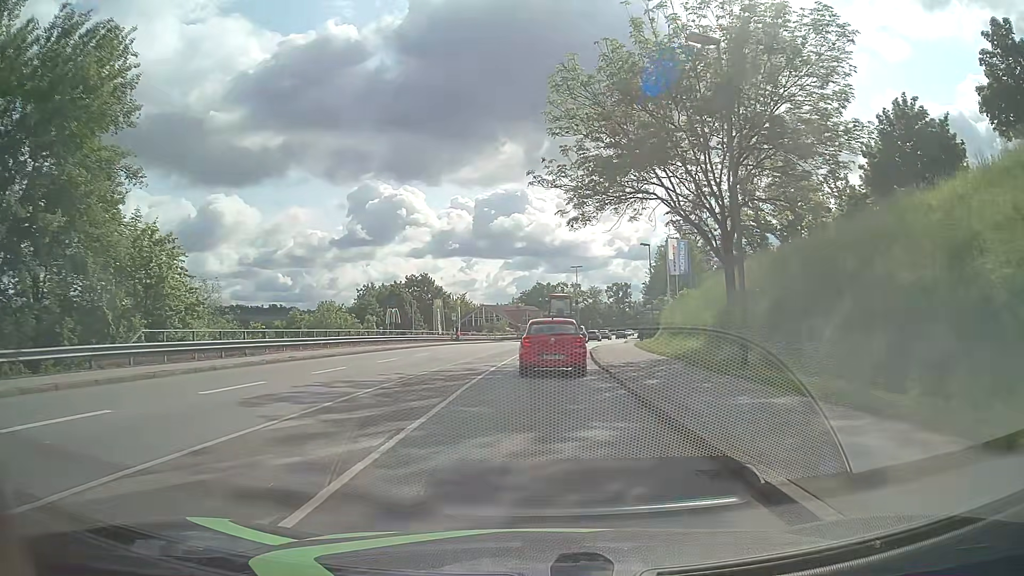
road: tertiary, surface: asphalt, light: Day
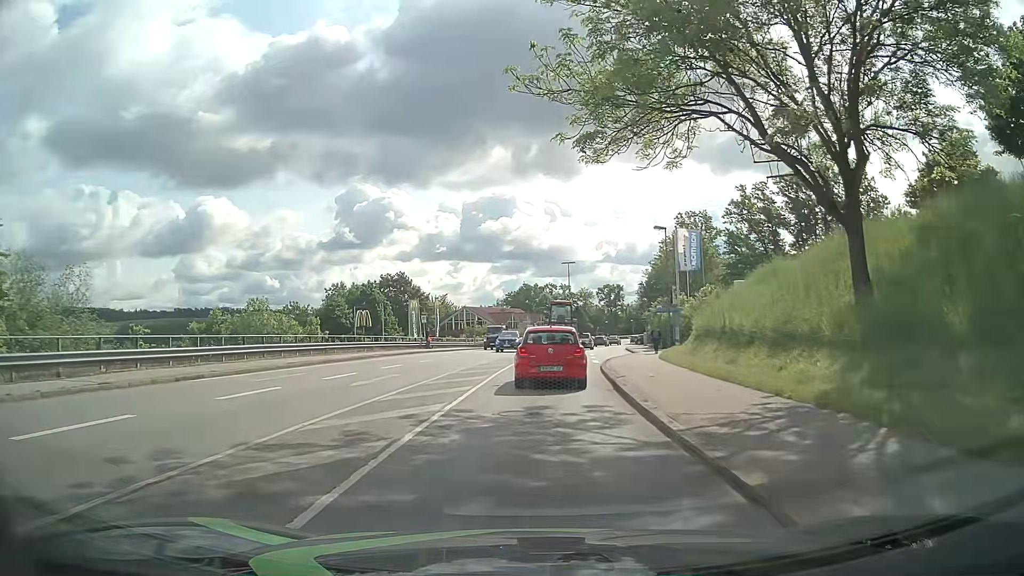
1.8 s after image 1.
(+0.1, +11.7) m; +2°
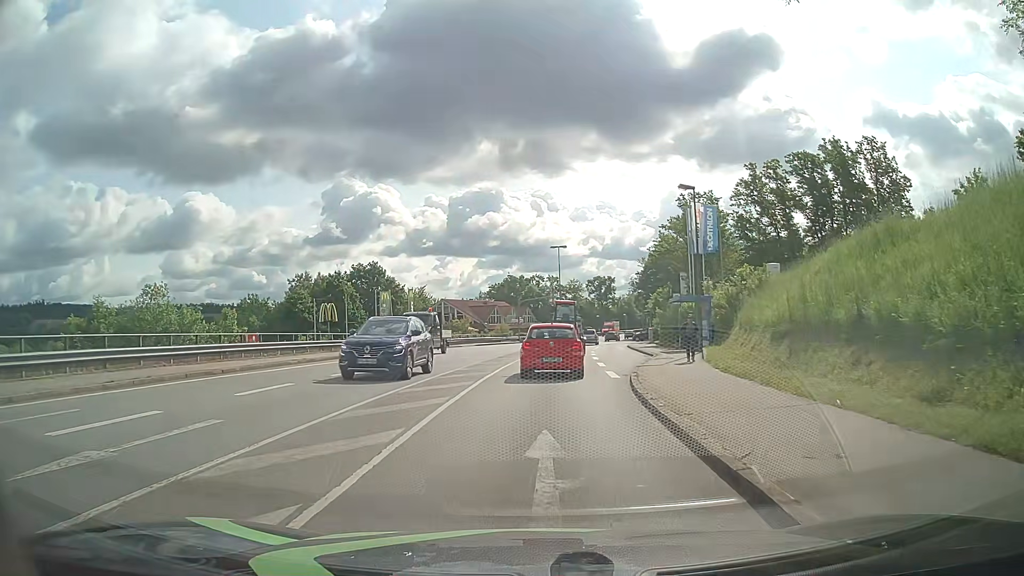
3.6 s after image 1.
(0.0, +11.5) m; +1°
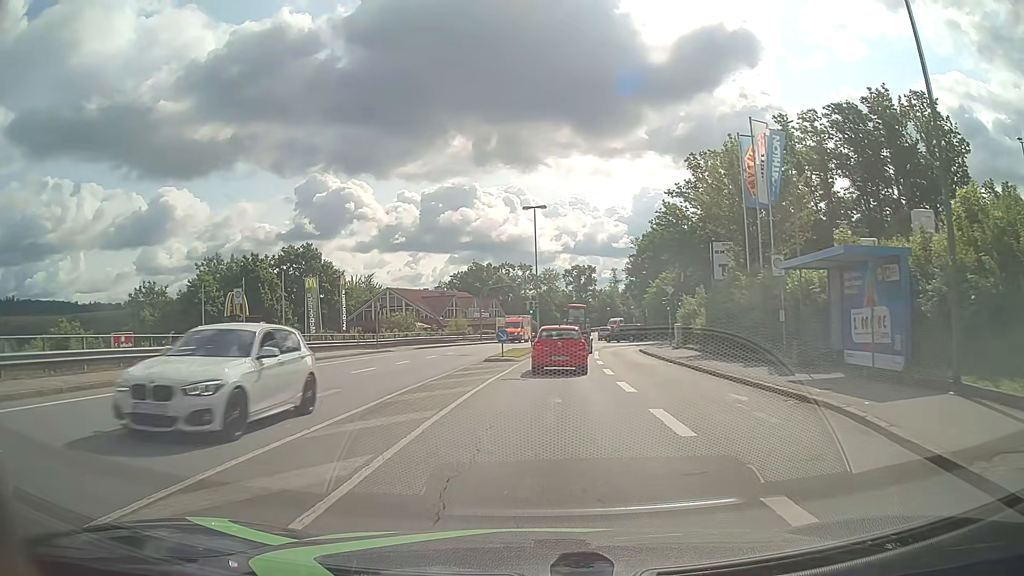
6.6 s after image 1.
(+0.3, +22.1) m; +2°
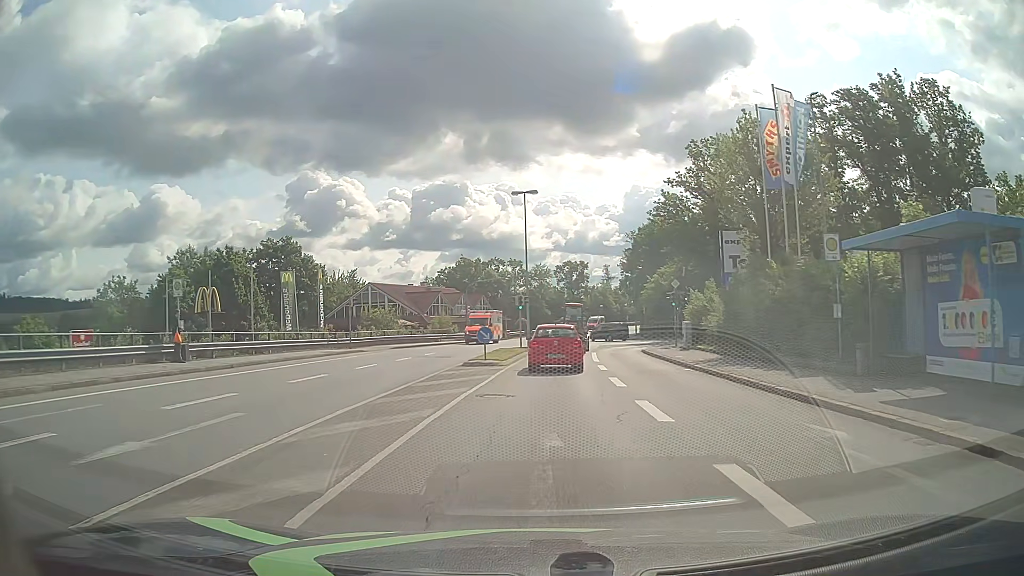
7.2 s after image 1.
(0.0, +4.8) m; +1°
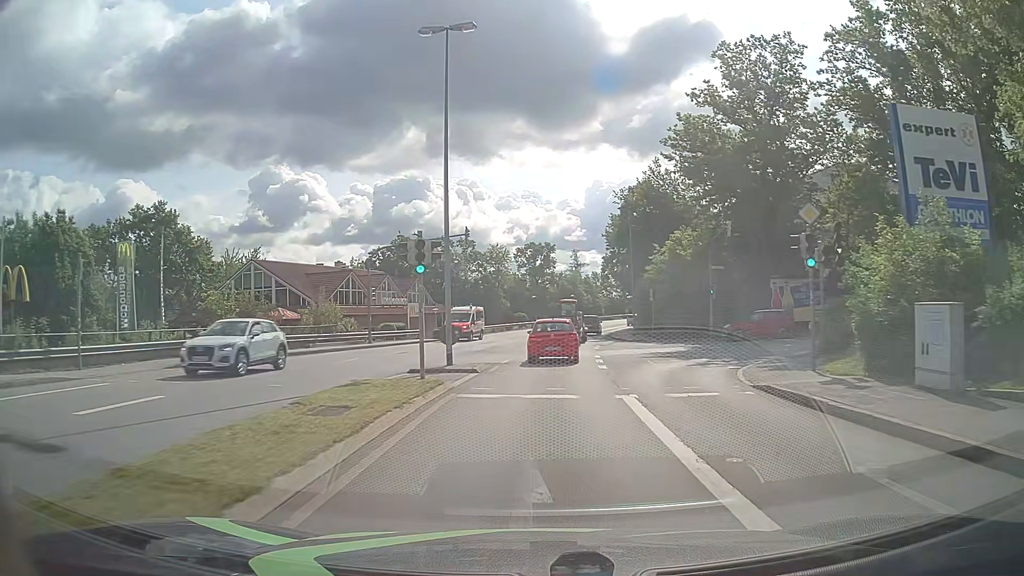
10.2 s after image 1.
(+0.8, +25.4) m; +3°
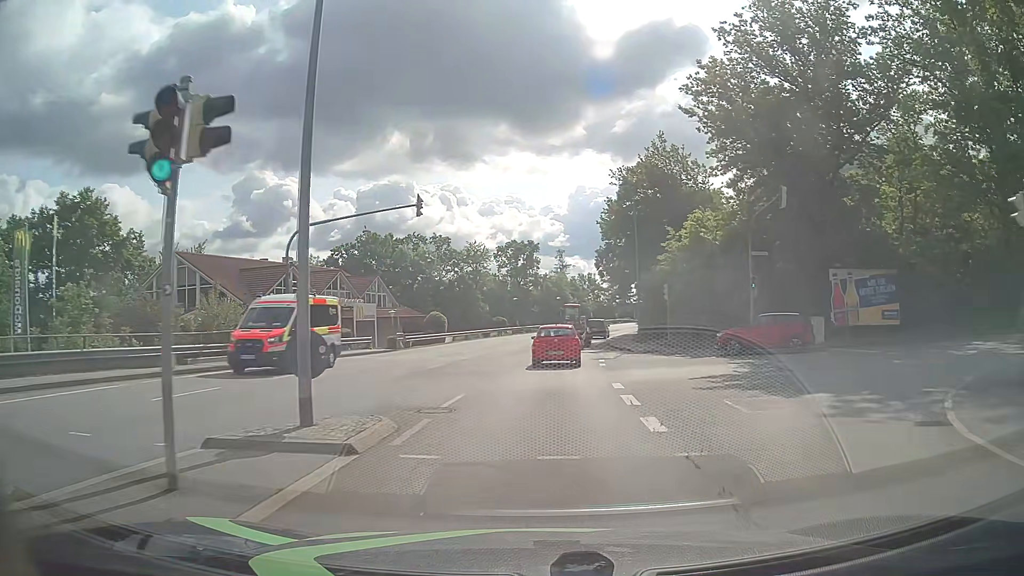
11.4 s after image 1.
(+0.1, +11.0) m; +1°
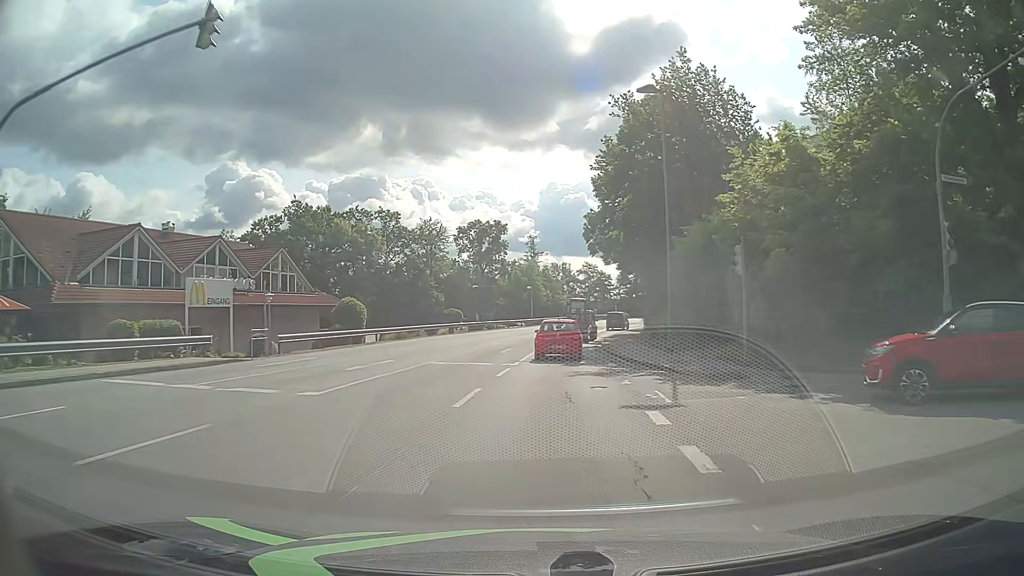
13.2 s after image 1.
(+0.4, +17.5) m; +3°
(0, +10) (+1, +20) (+1, +30) (+2, +40) (+4, +50) (+6, +60) (+8, +69) (+11, +79) (+15, +88) (+19, +97) m
